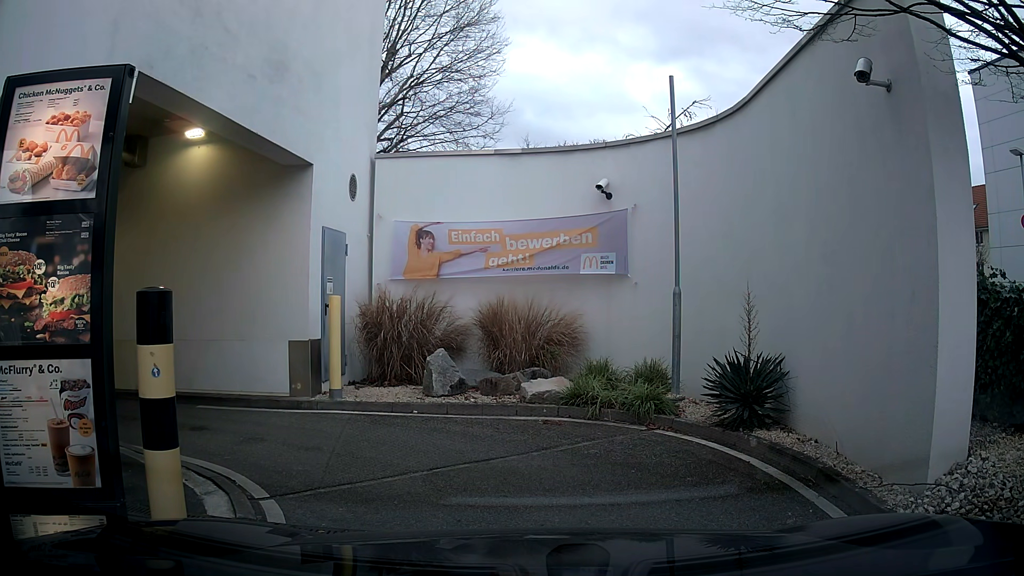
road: residential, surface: asphalt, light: Day
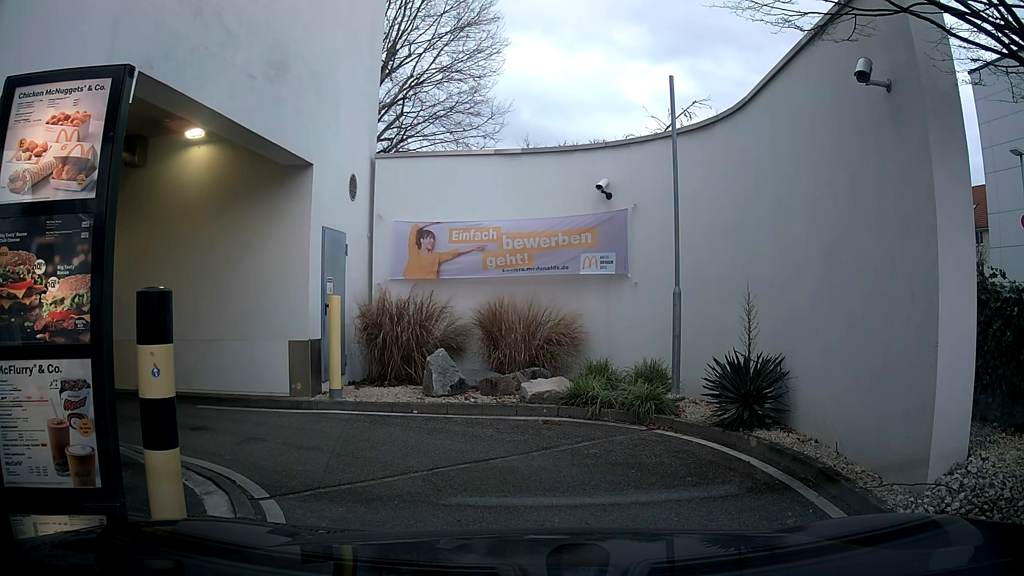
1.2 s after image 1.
(0.0, 0.0) m; 0°
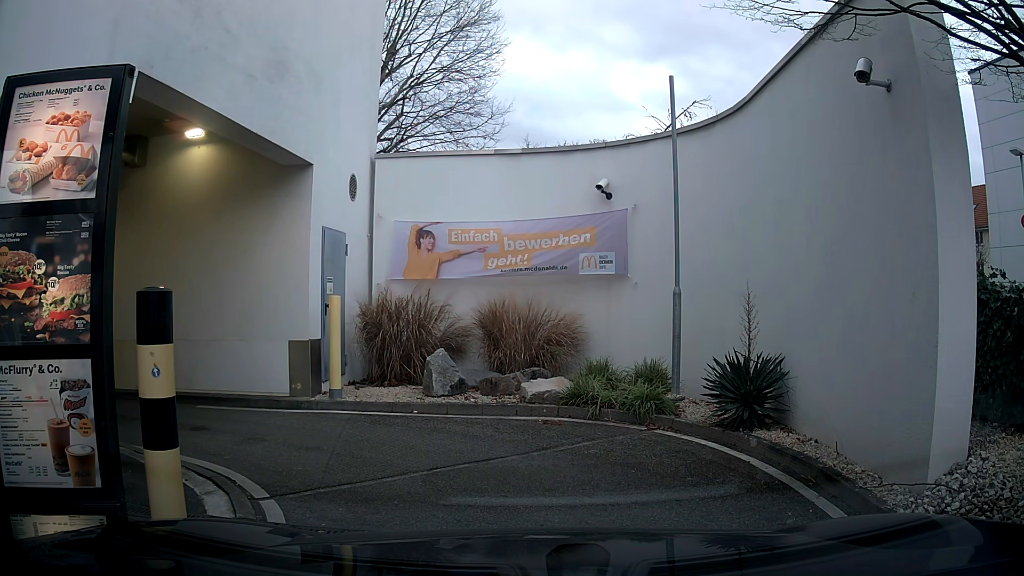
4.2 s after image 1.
(0.0, 0.0) m; 0°
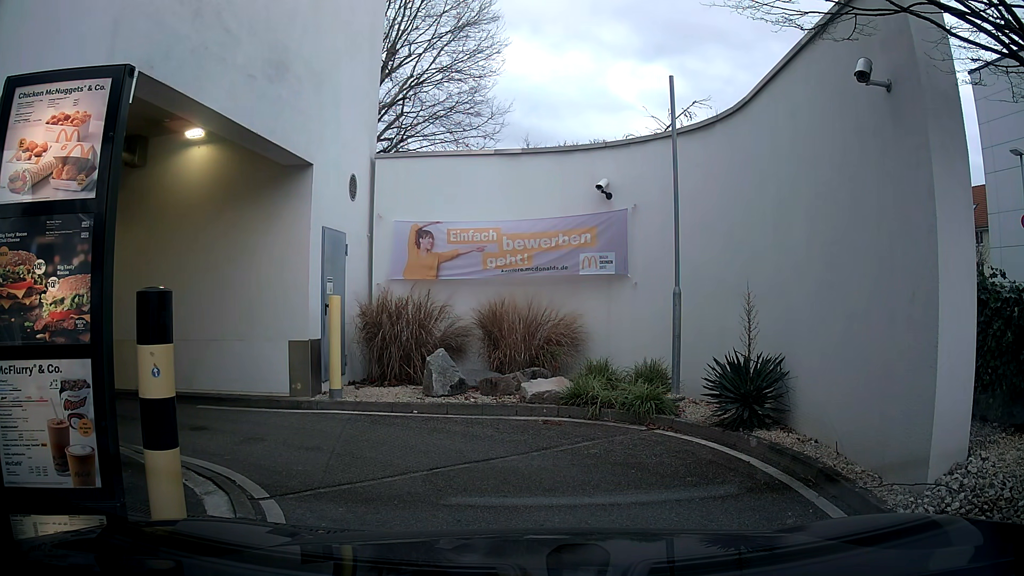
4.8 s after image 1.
(0.0, 0.0) m; 0°
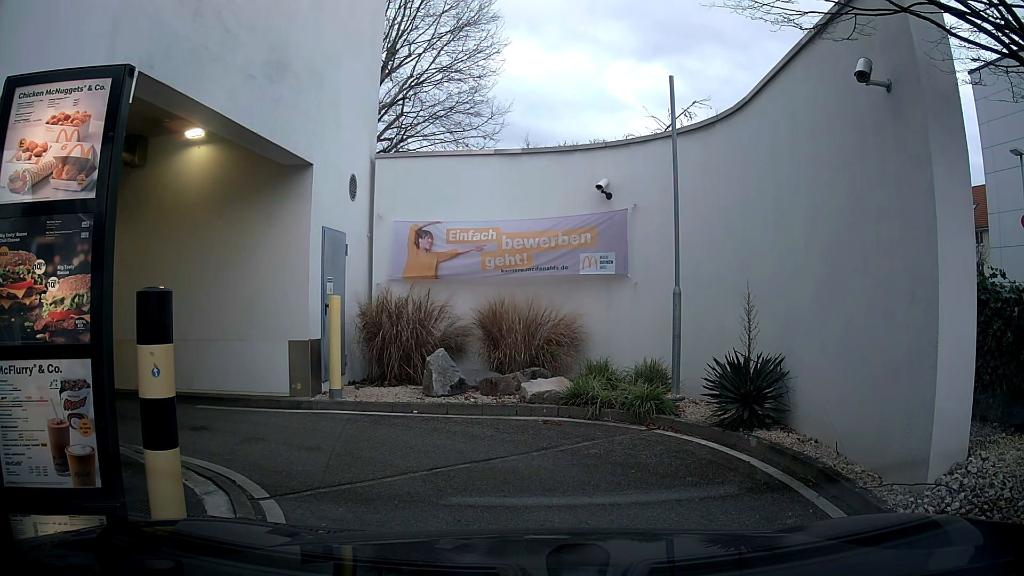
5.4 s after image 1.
(0.0, 0.0) m; 0°
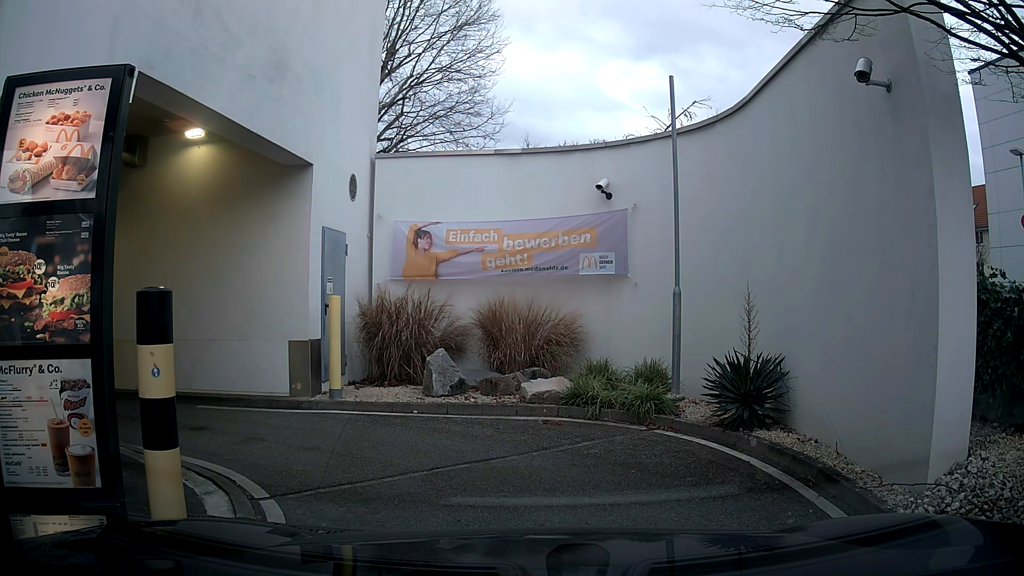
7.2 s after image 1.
(0.0, 0.0) m; 0°
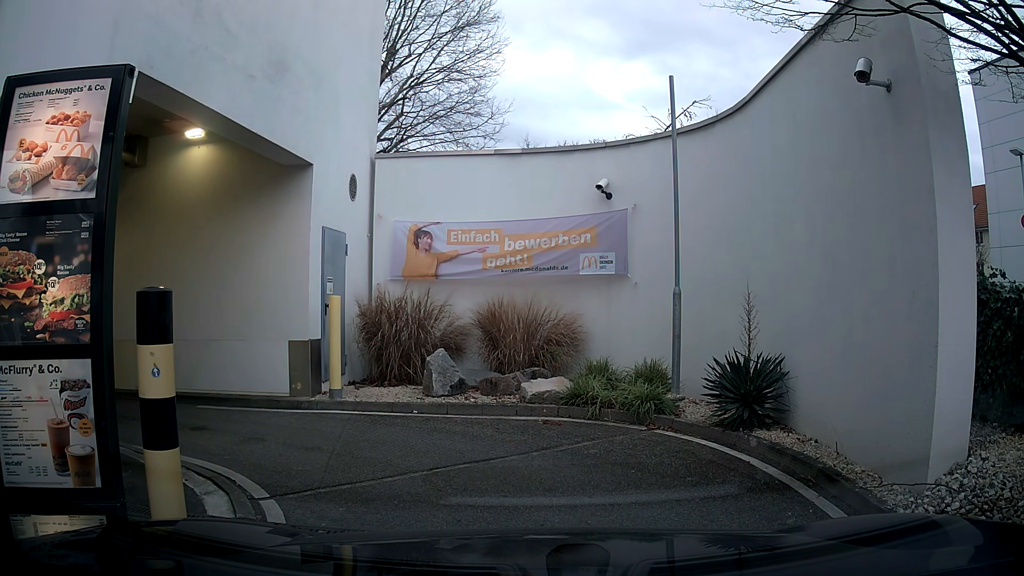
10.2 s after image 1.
(0.0, 0.0) m; 0°
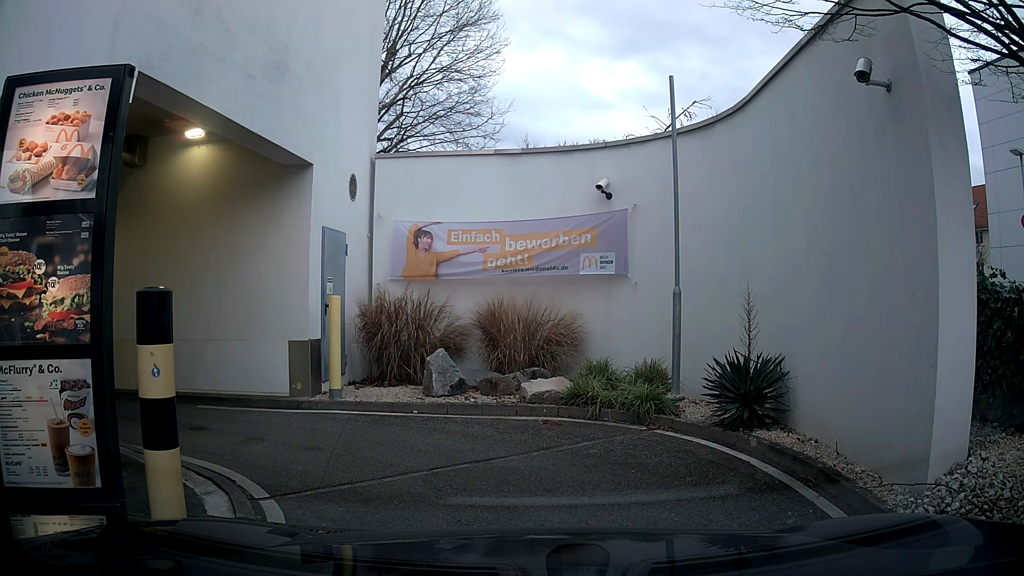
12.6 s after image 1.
(0.0, 0.0) m; 0°
